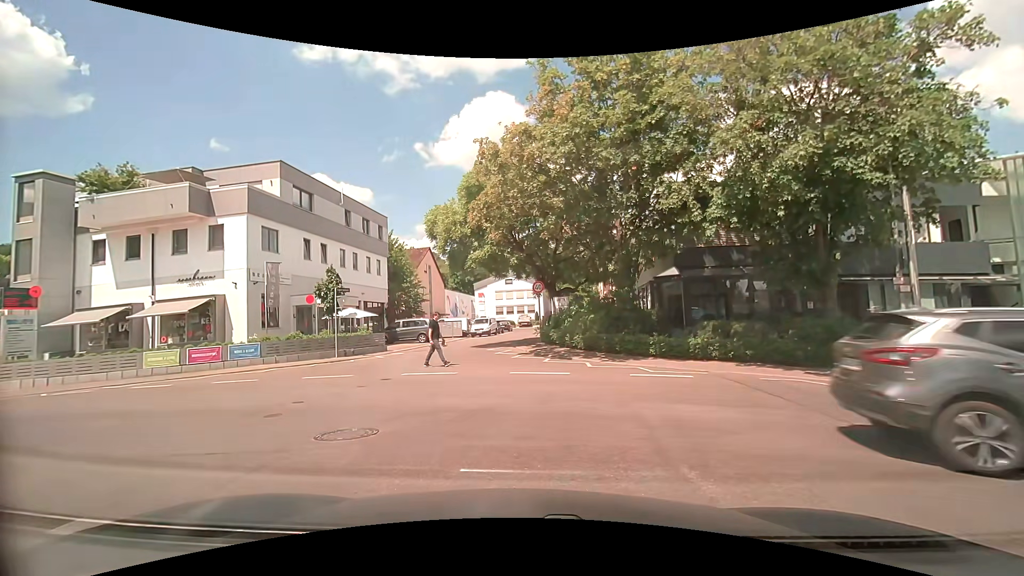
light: Day
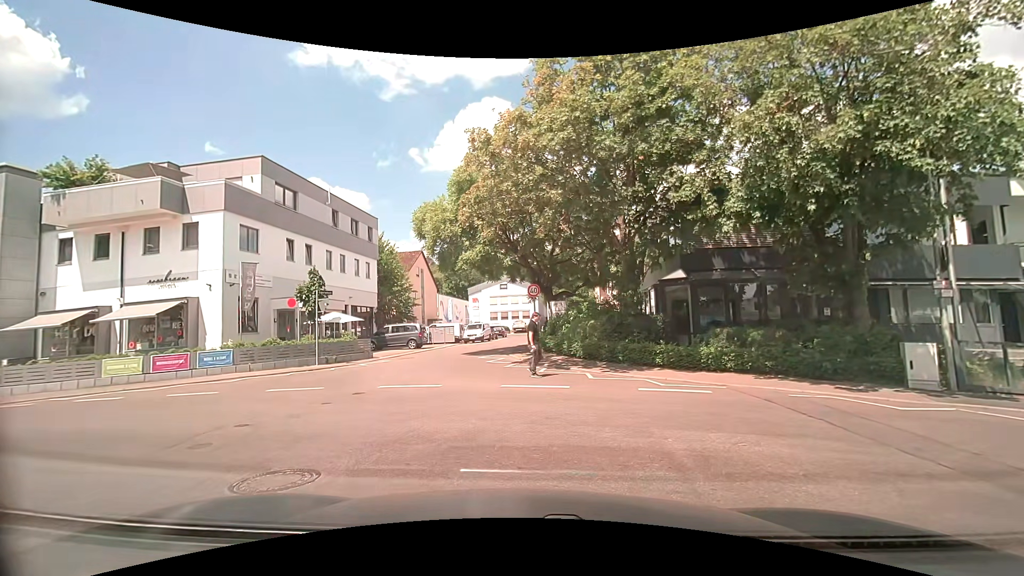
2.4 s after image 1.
(0.0, +1.6) m; 0°
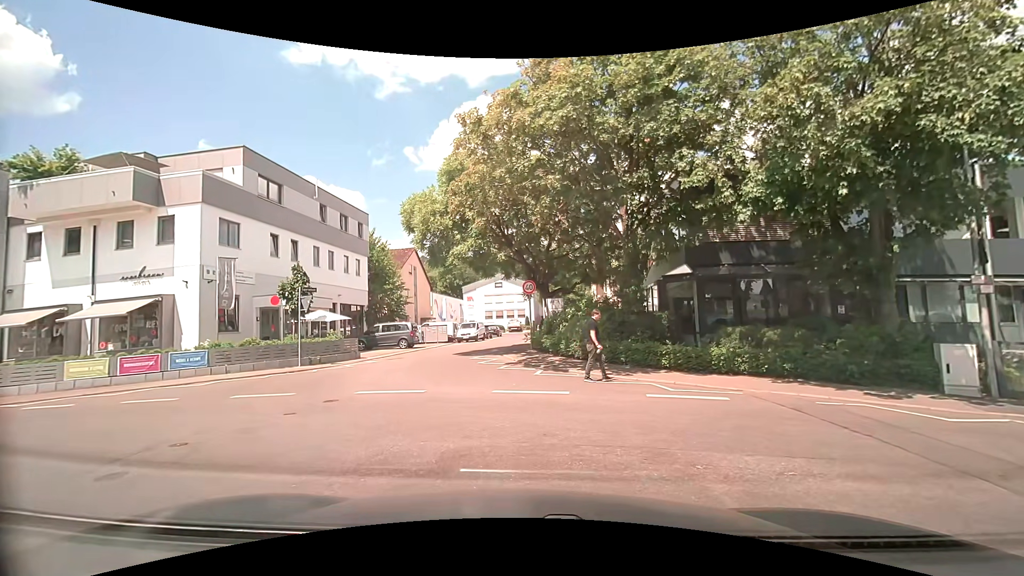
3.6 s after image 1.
(0.0, +1.2) m; 0°
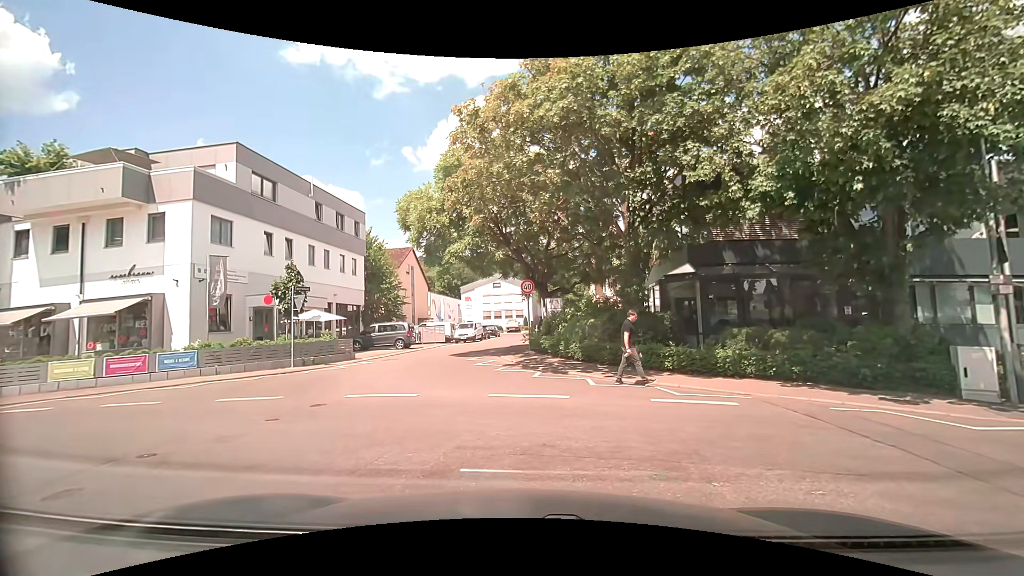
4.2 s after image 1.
(0.0, +0.5) m; 0°
